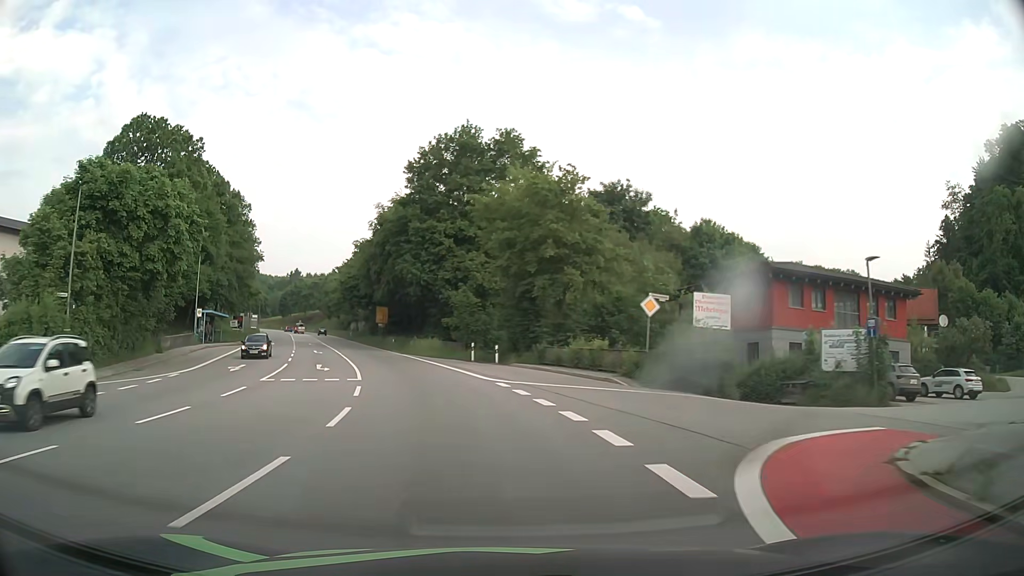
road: primary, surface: asphalt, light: Day
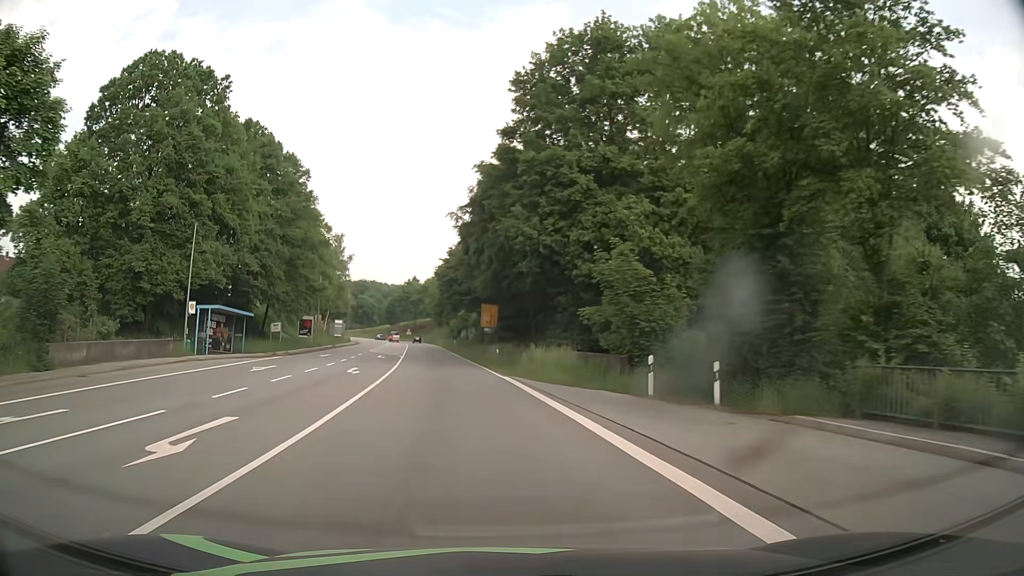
(-2.6, +23.1) m; -11°
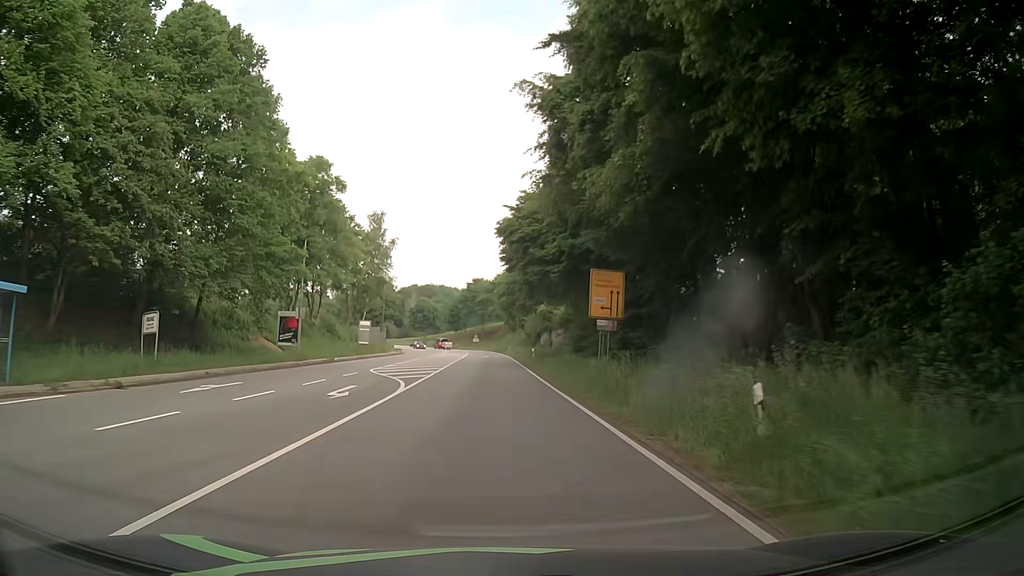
(-2.5, +30.8) m; -7°
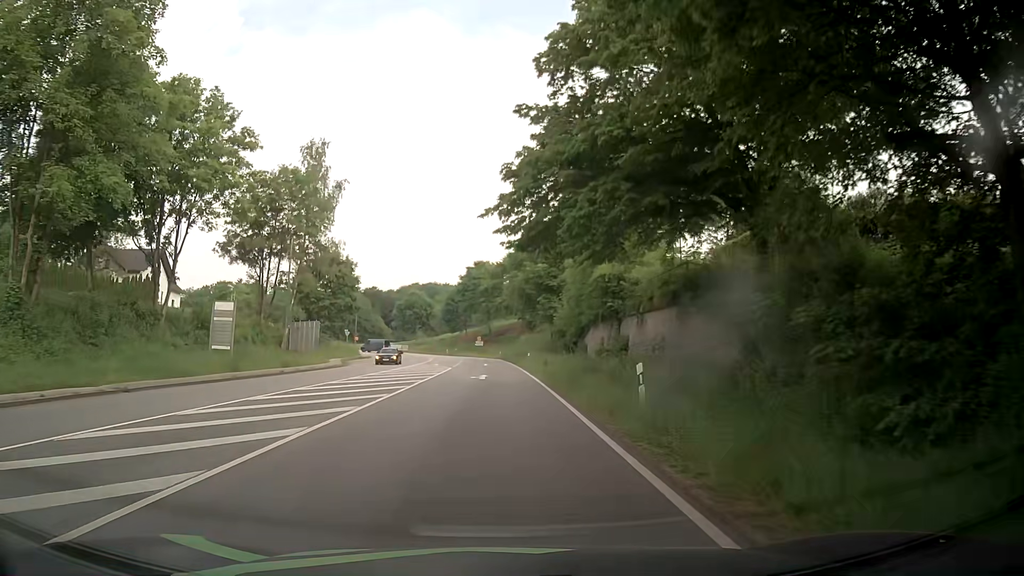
(-0.2, +38.8) m; -2°
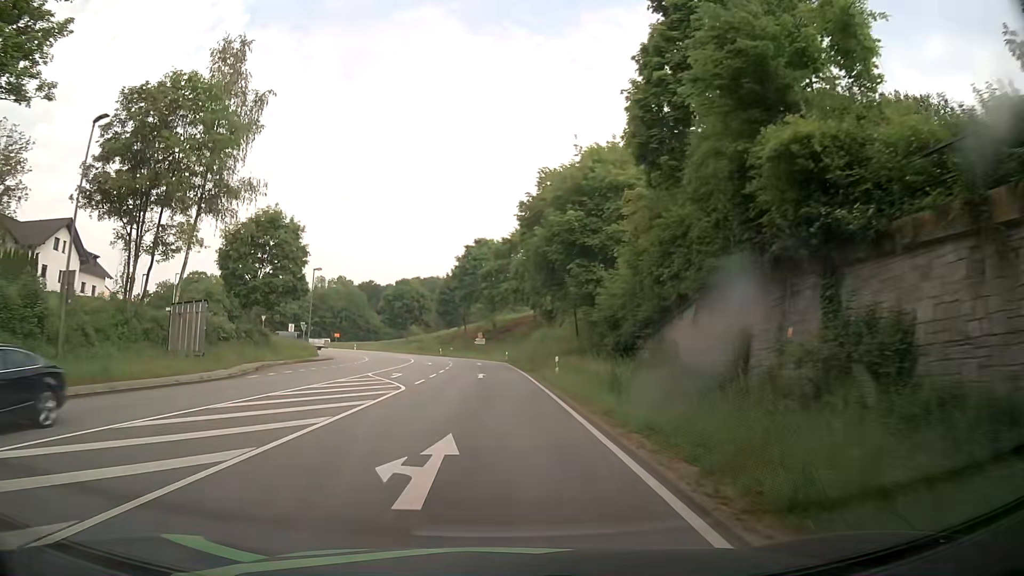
(+0.2, +23.3) m; 0°
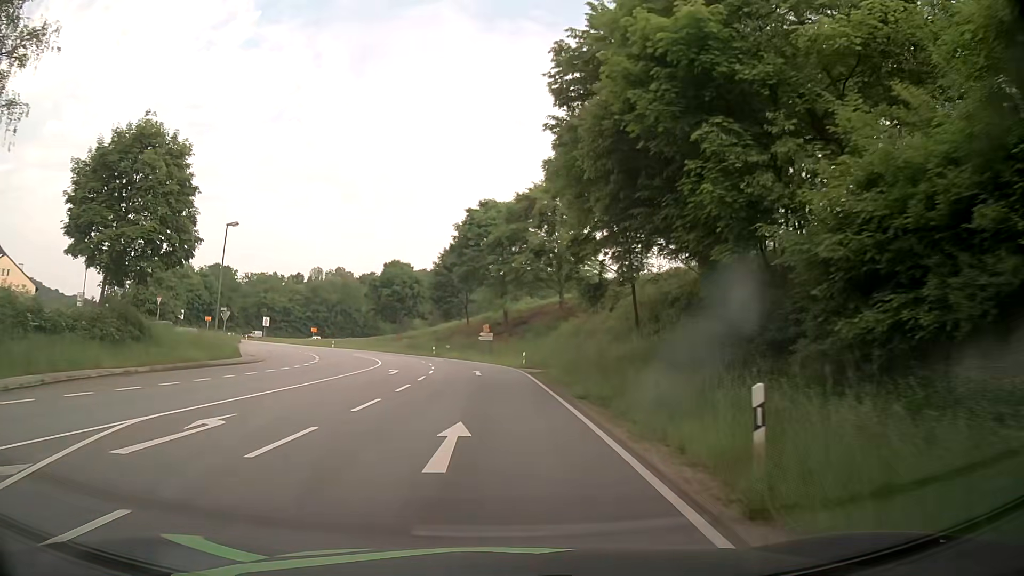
(0.0, +23.4) m; -1°
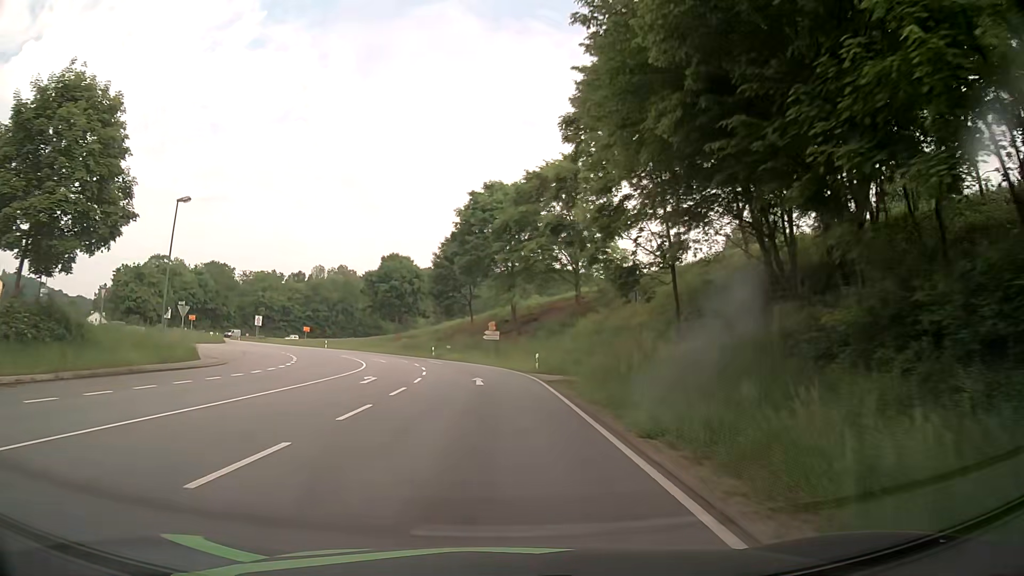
(0.0, +7.8) m; 0°
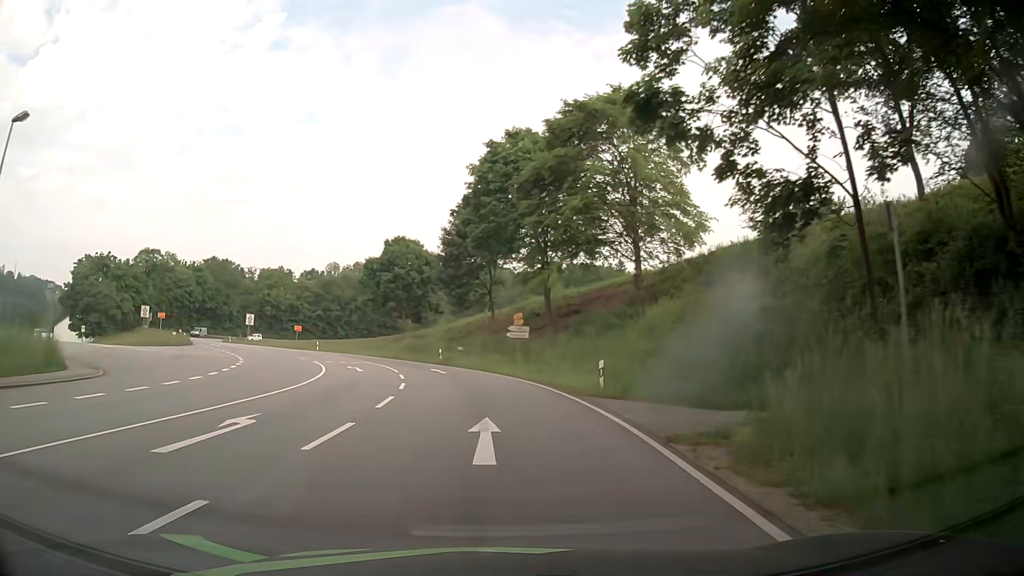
(-0.3, +15.7) m; -3°
(0, +10) (-1, +20) (-2, +30) (-4, +40) (-8, +49) (-13, +58) (-18, +66) (-24, +74) (-31, +82) (-37, +90) m
